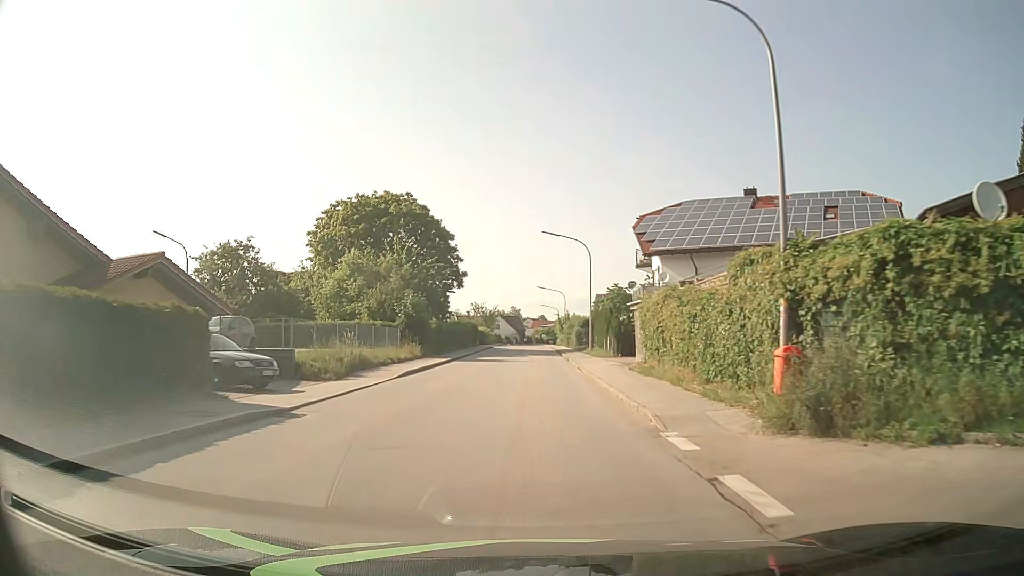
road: tertiary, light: Day
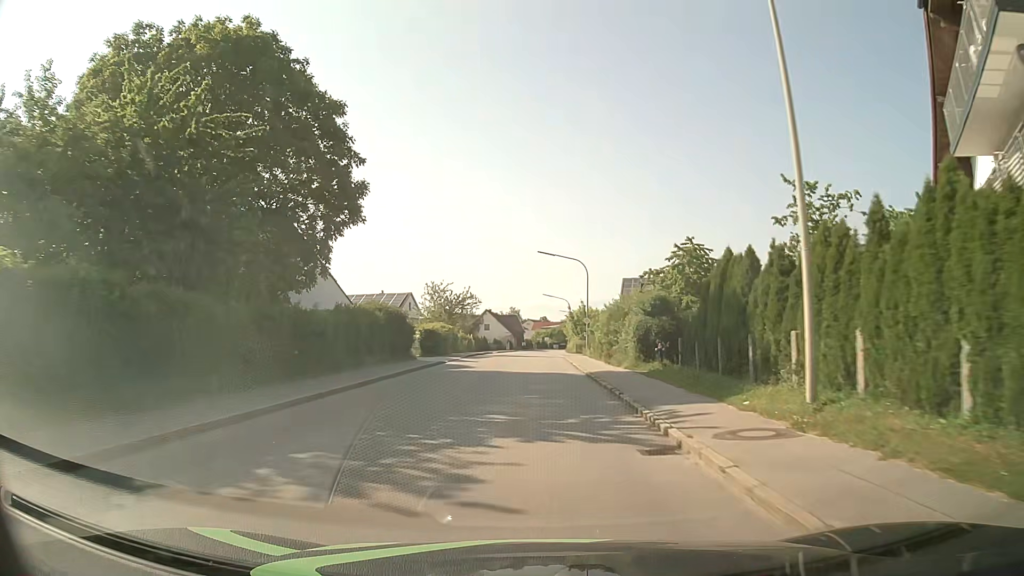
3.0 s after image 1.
(0.0, +38.0) m; 0°
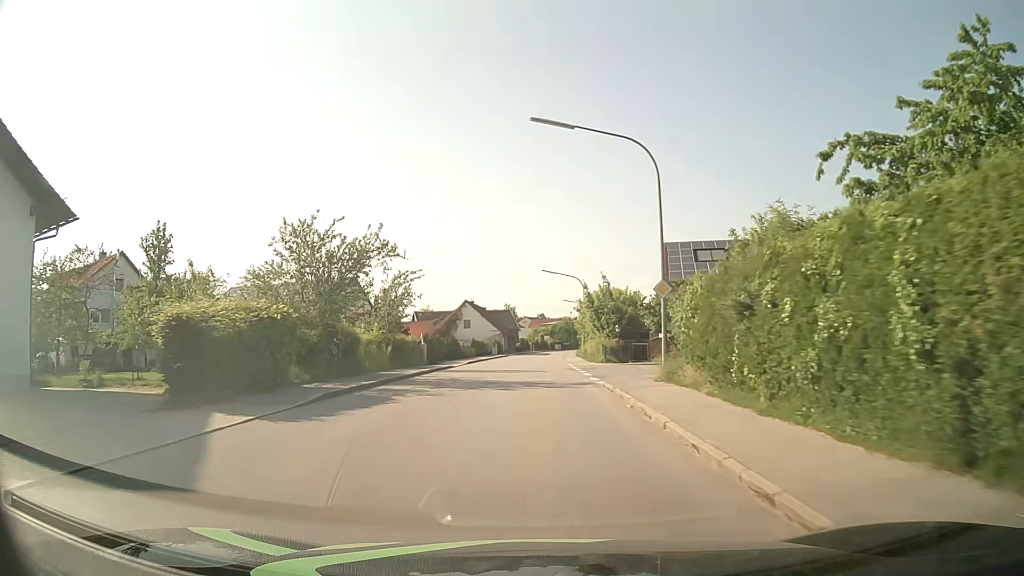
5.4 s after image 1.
(+0.1, +30.4) m; 0°
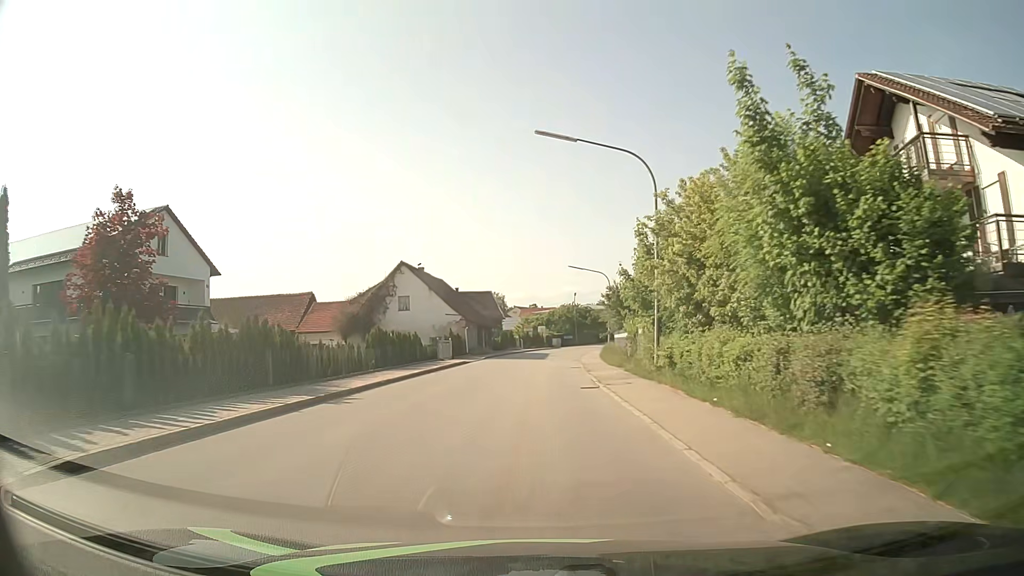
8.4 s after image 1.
(+0.2, +38.2) m; +1°
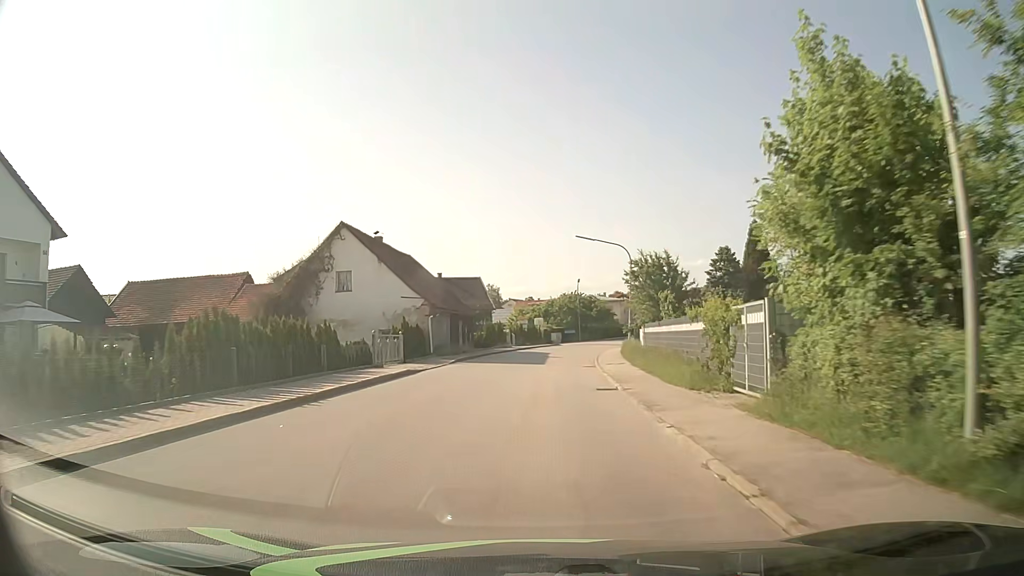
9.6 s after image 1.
(0.0, +15.4) m; 0°
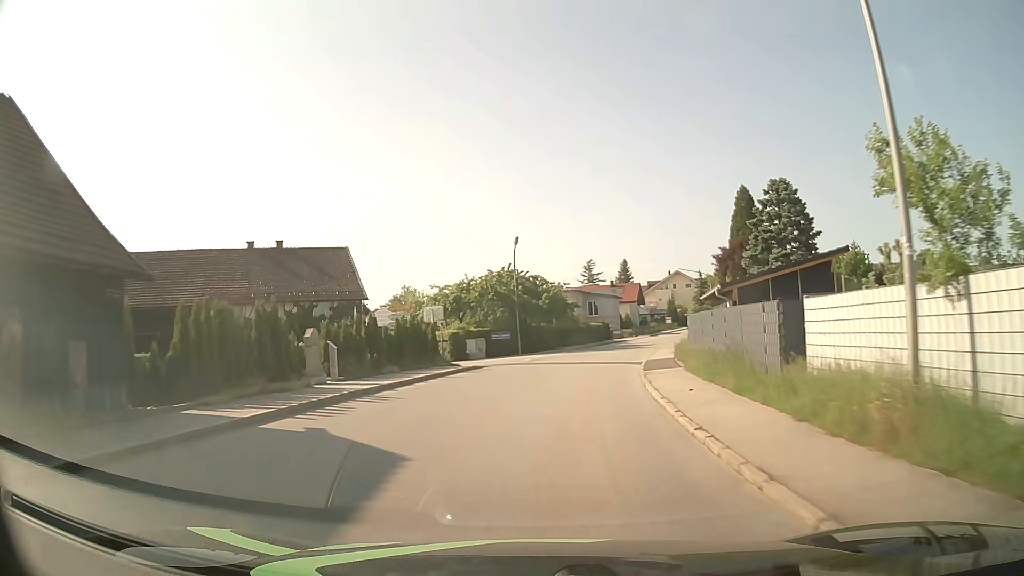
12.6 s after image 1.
(+1.4, +38.3) m; +6°
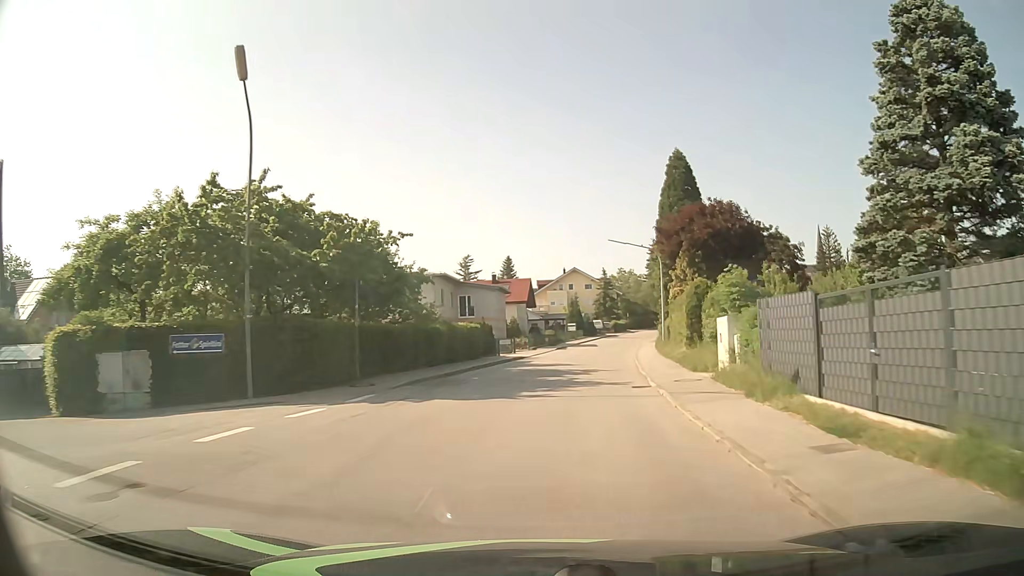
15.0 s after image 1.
(+2.5, +30.3) m; +10°
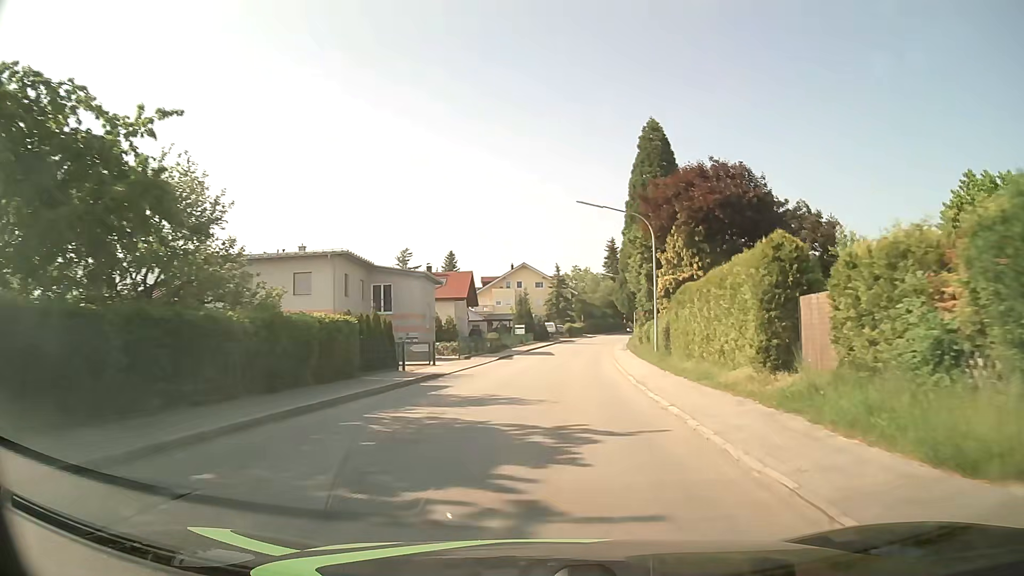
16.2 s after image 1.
(+0.6, +15.1) m; +5°
